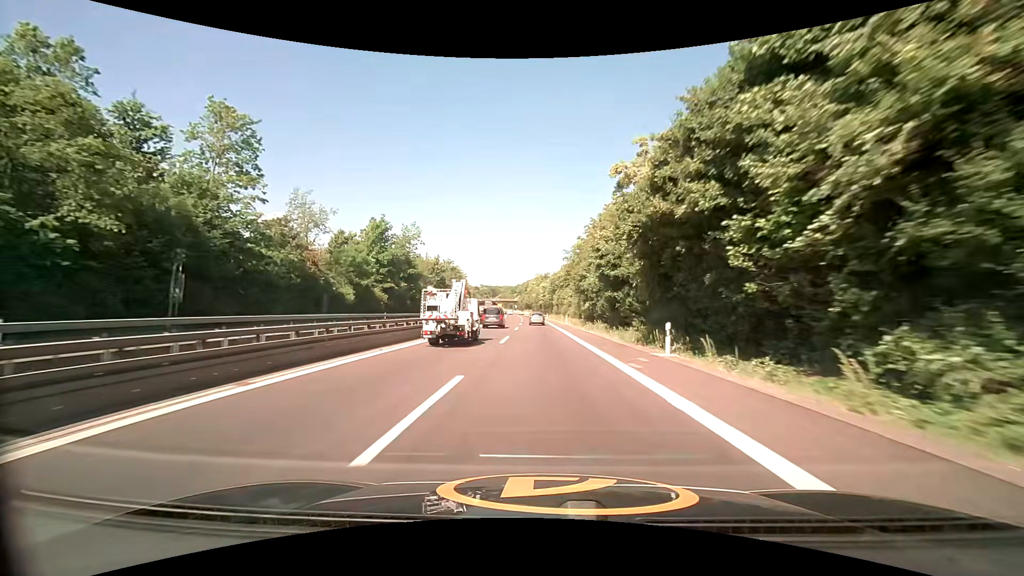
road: trunk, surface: asphalt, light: Day
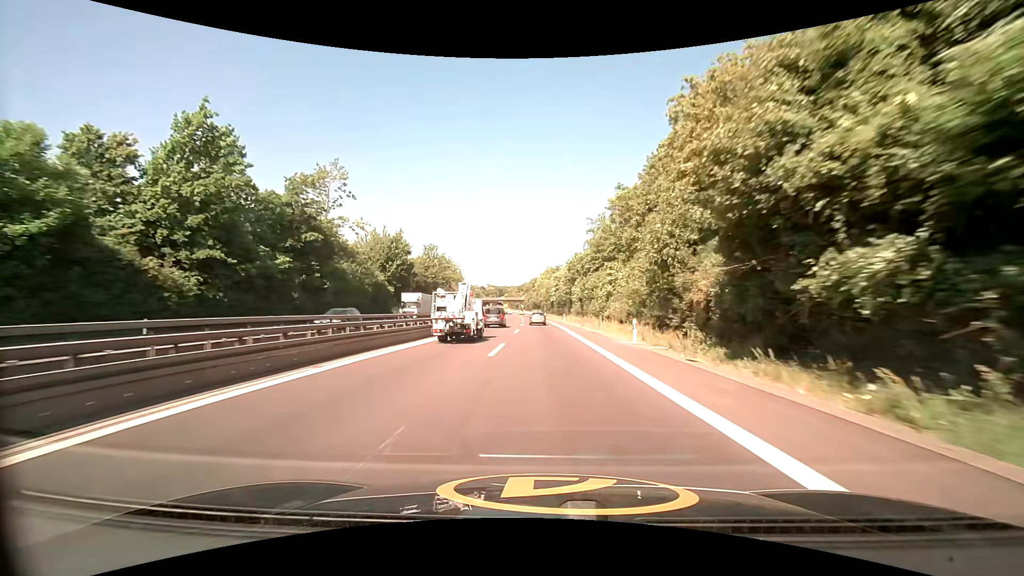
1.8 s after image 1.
(-0.5, +43.1) m; -1°
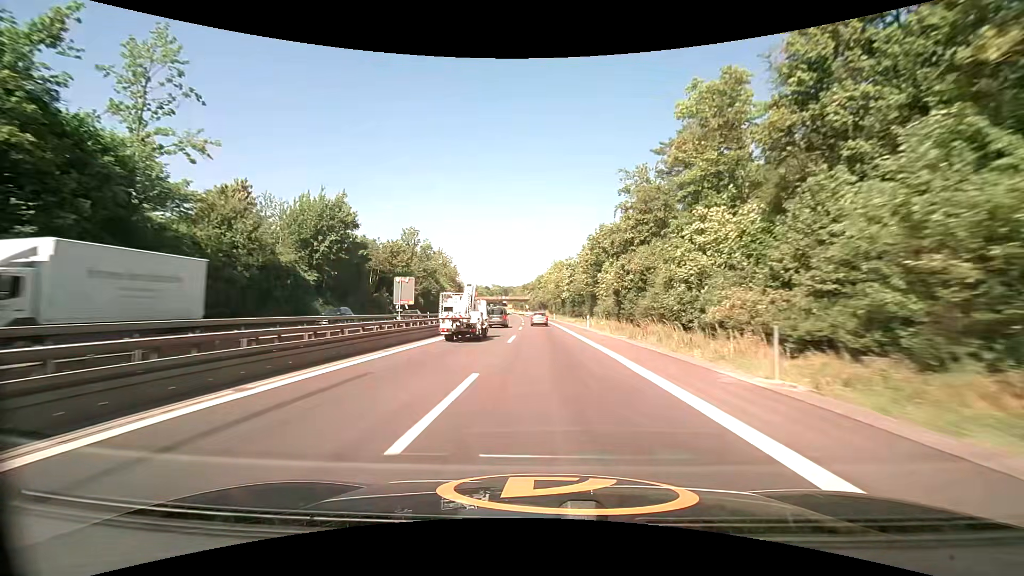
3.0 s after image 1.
(-0.3, +28.7) m; -1°
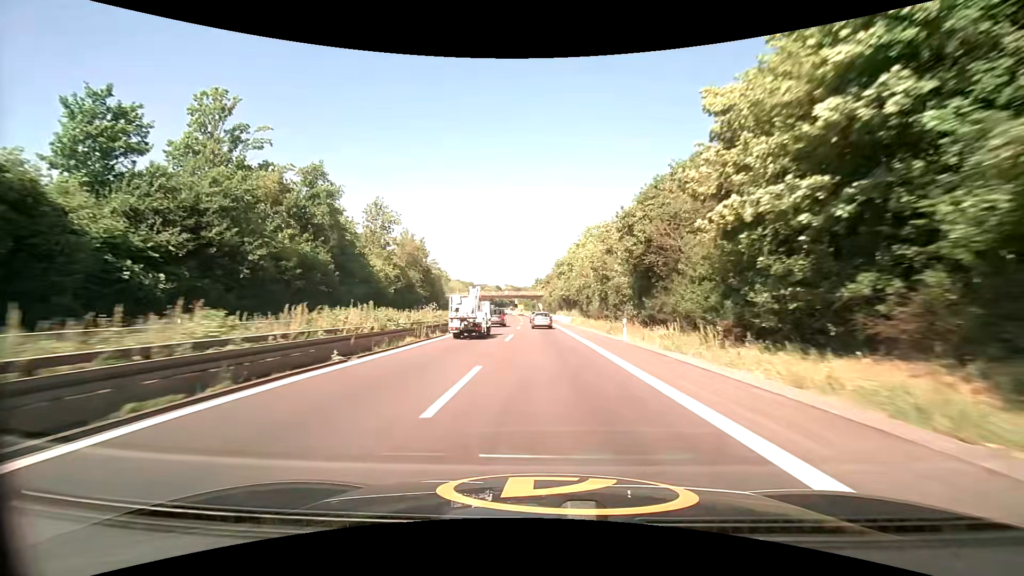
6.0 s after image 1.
(-1.4, +70.3) m; -2°
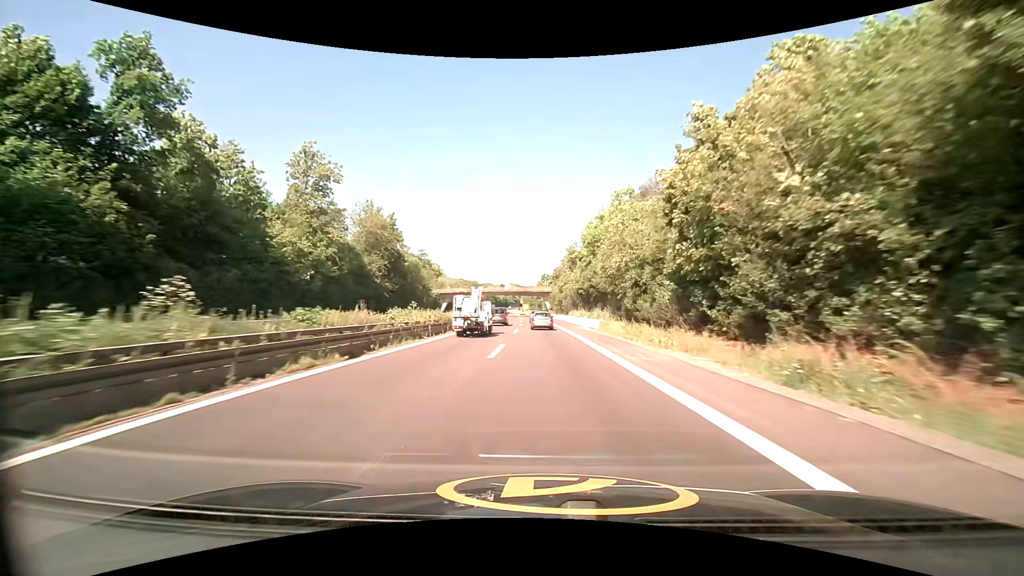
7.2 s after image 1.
(-0.3, +27.7) m; -1°
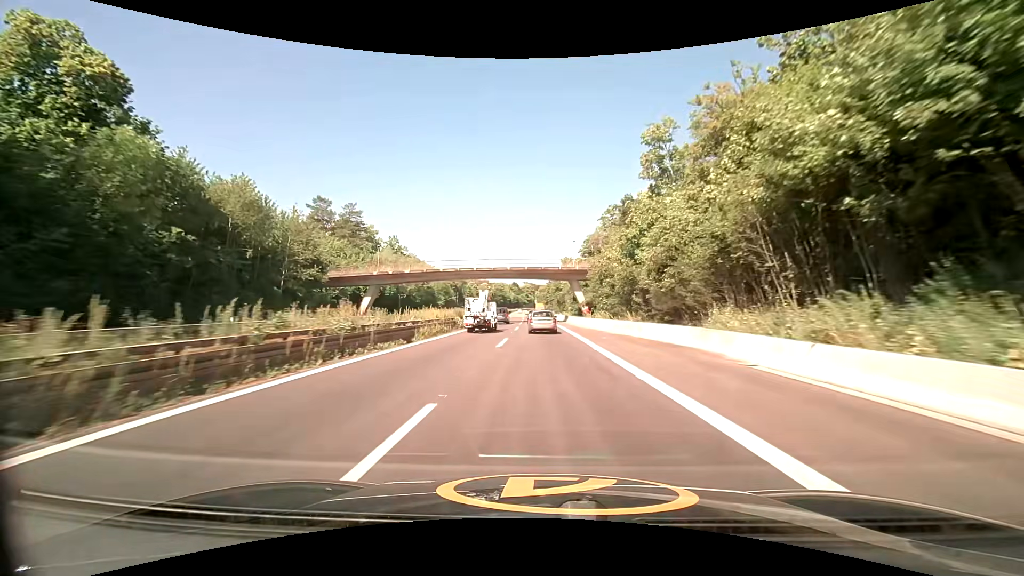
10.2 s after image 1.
(-1.2, +67.7) m; -2°
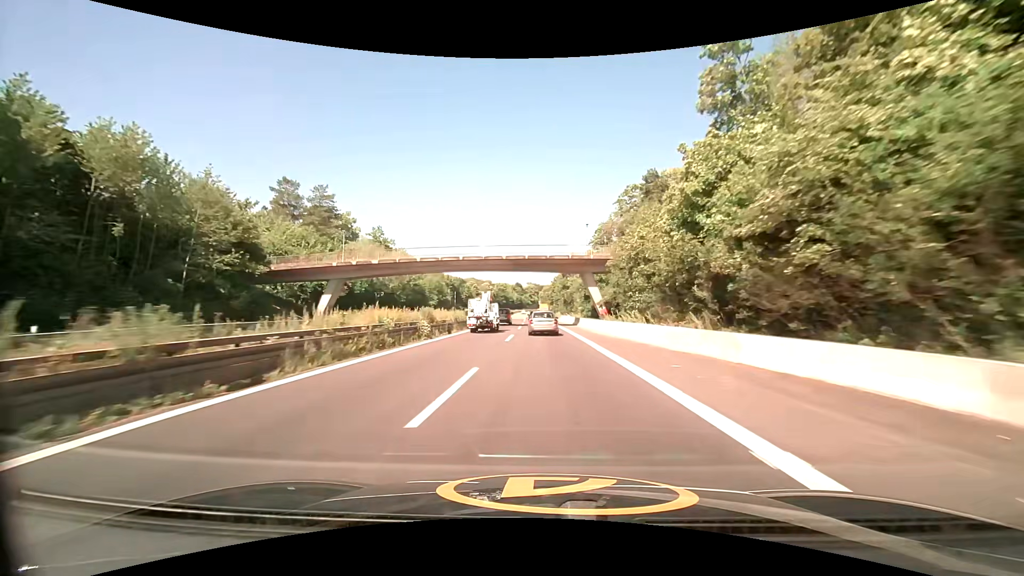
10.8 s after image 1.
(0.0, +13.2) m; 0°
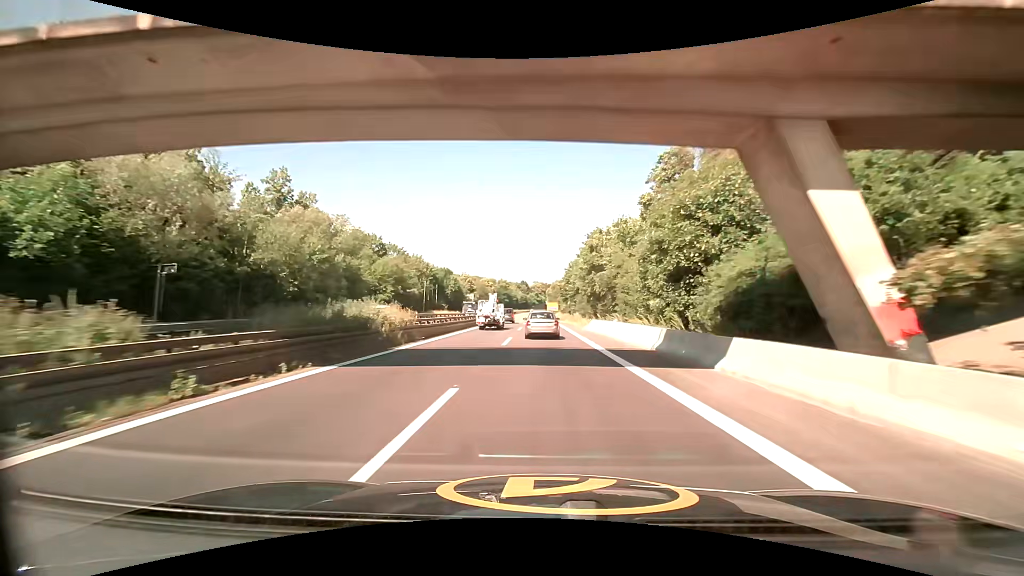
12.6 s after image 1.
(-0.6, +39.2) m; -1°
(0, +10) (0, +20) (0, +30) (0, +40) (0, +50) (0, +60) (-1, +70) (-1, +80) (-1, +90) (-1, +100) m
